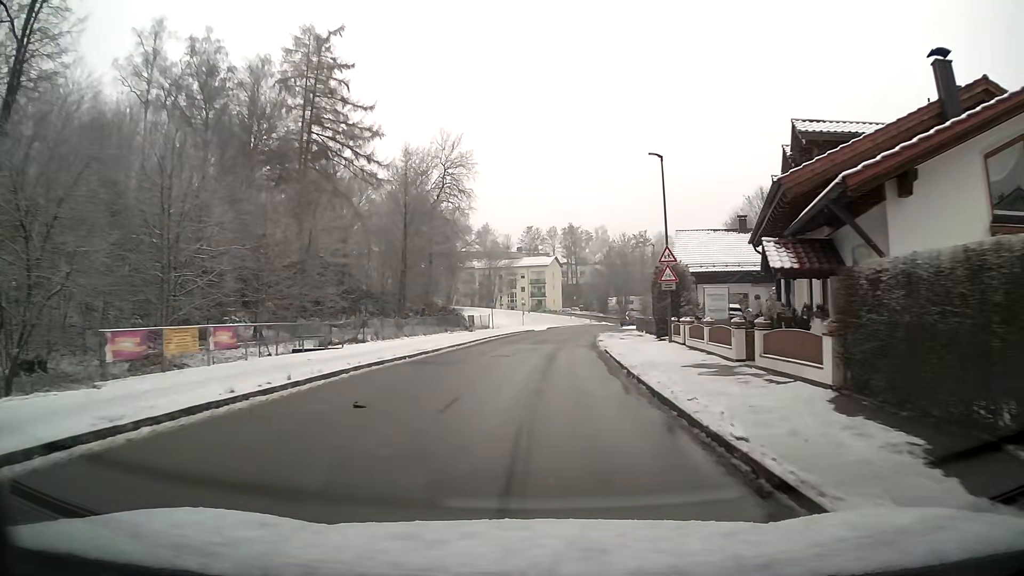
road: unclassified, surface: asphalt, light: Day
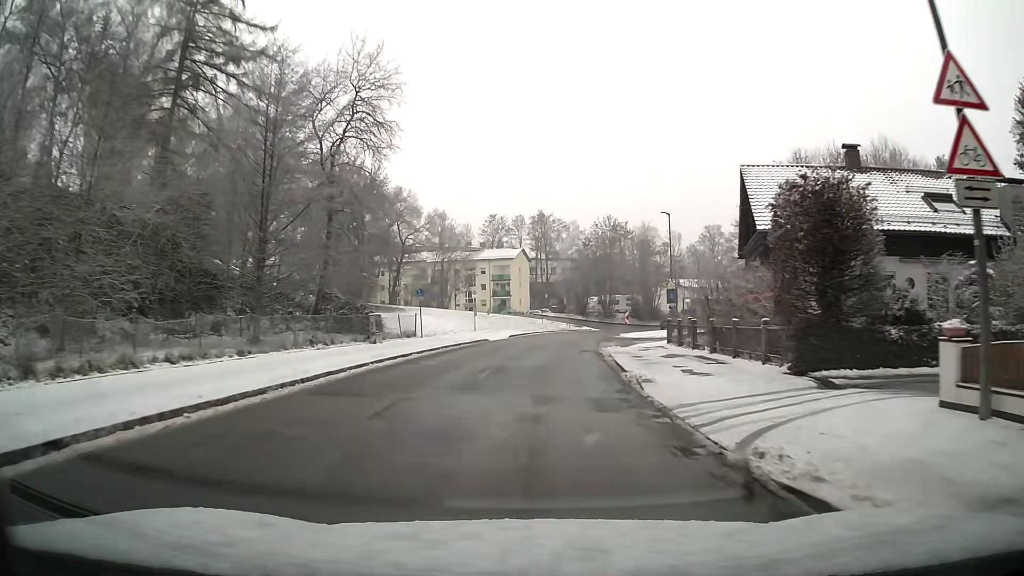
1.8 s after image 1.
(+0.6, +22.5) m; +3°
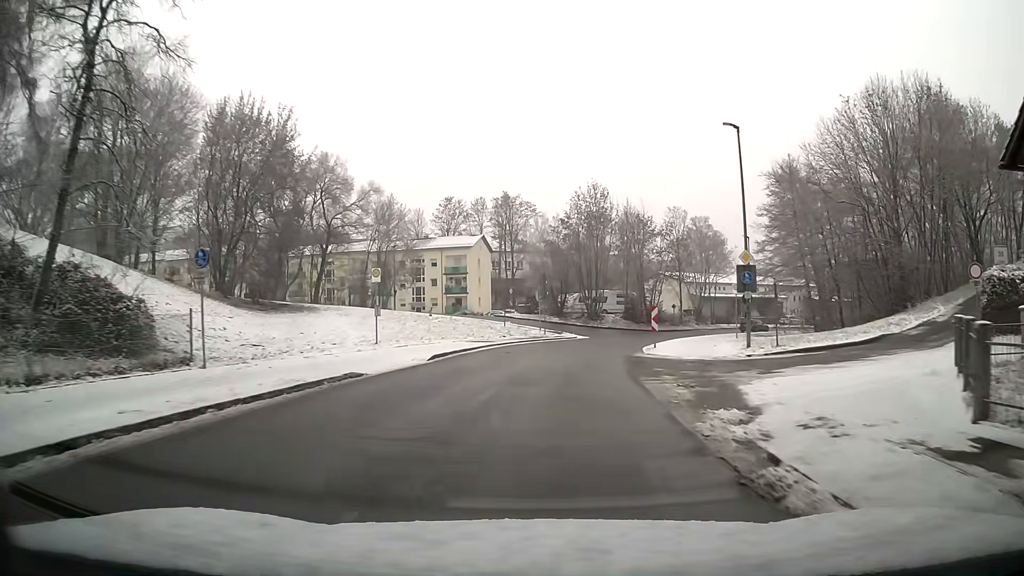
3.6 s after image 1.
(+0.6, +22.2) m; +4°
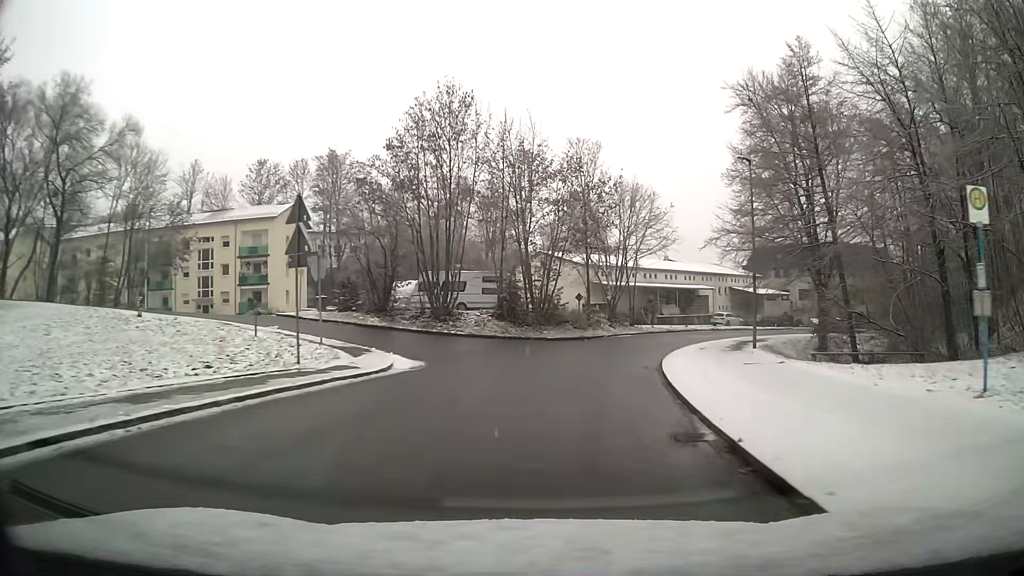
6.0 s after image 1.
(+2.9, +28.6) m; +13°
